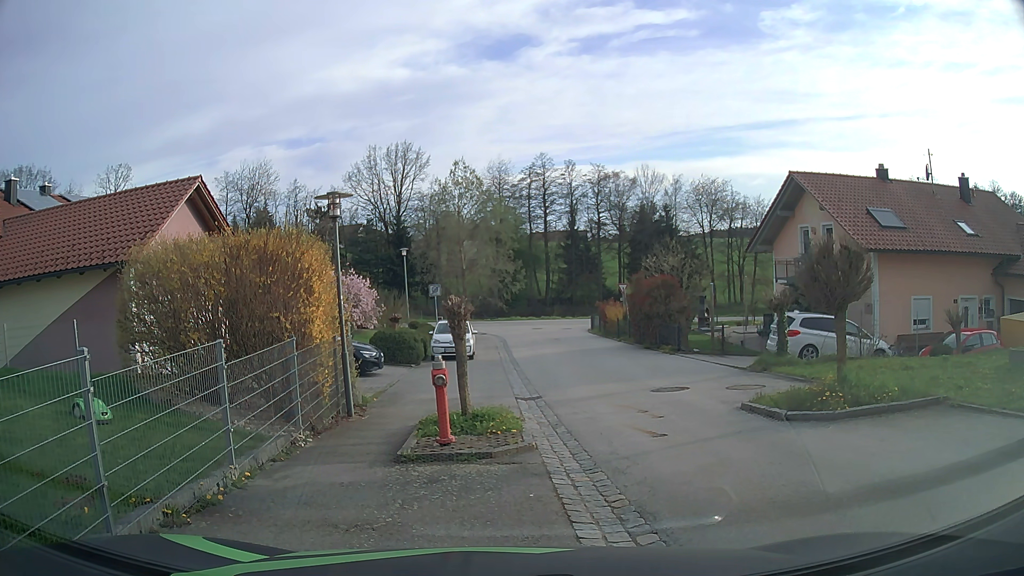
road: secondary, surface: asphalt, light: Day
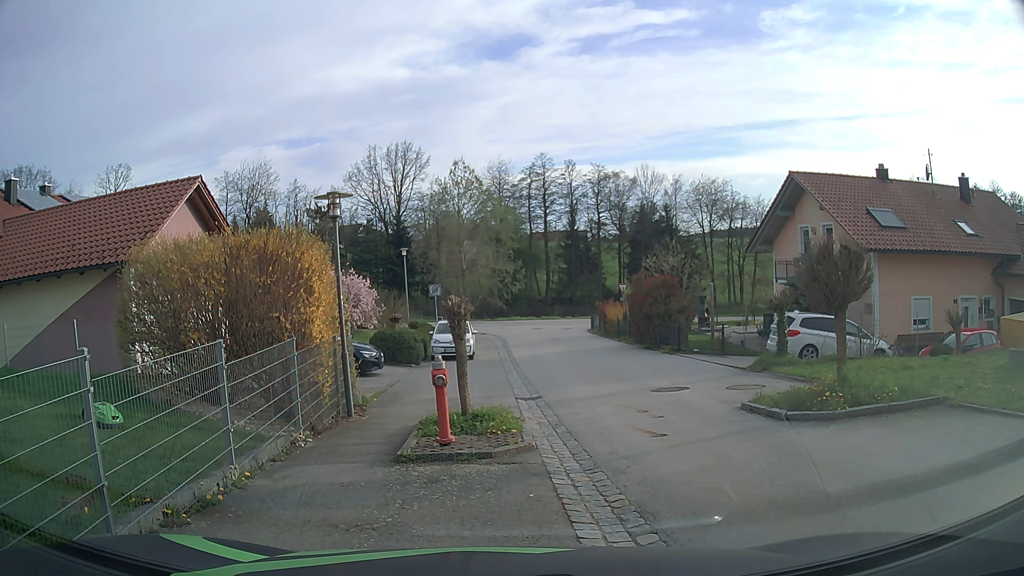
(0.0, 0.0) m; 0°
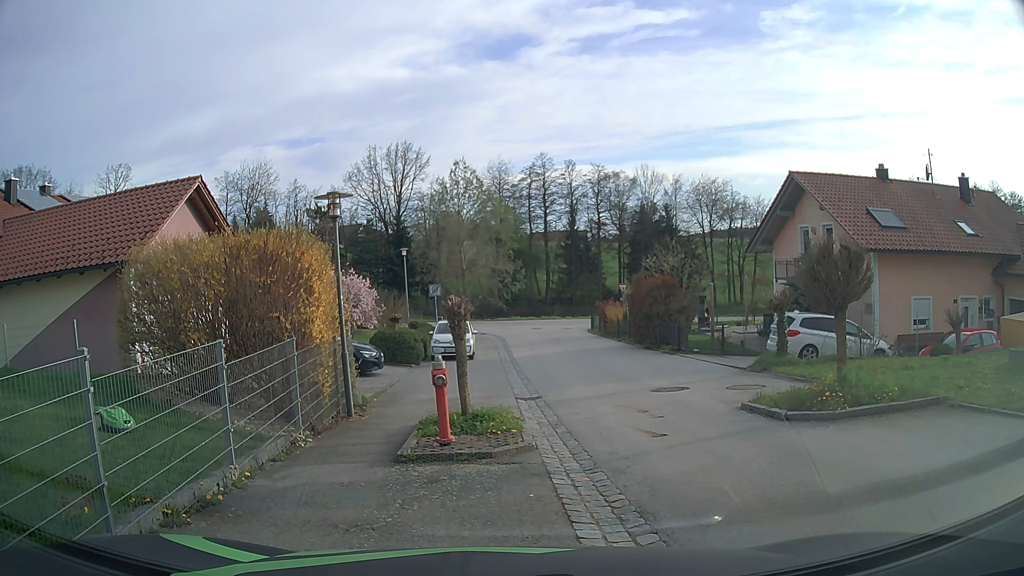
(0.0, 0.0) m; 0°
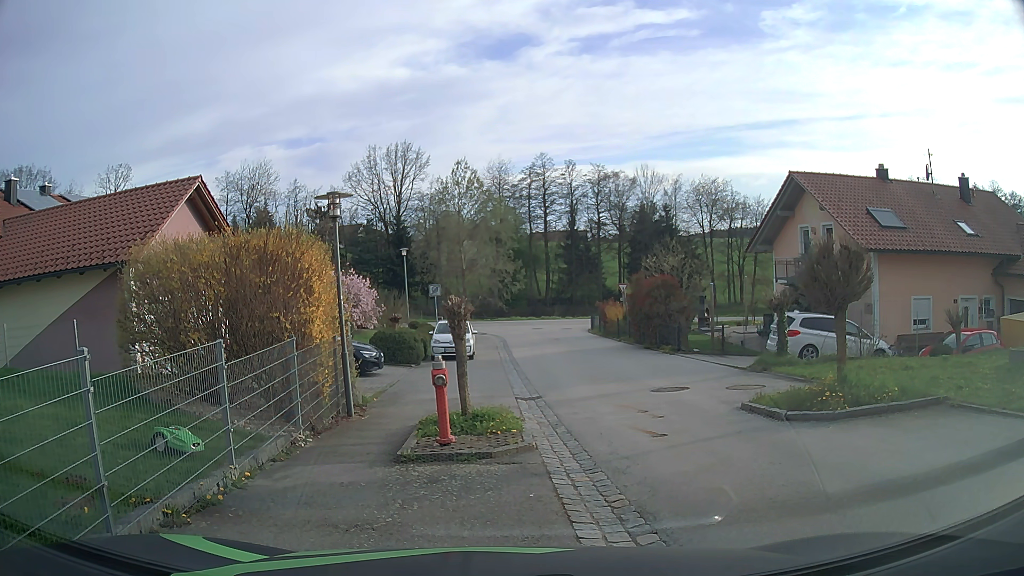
(0.0, 0.0) m; 0°
